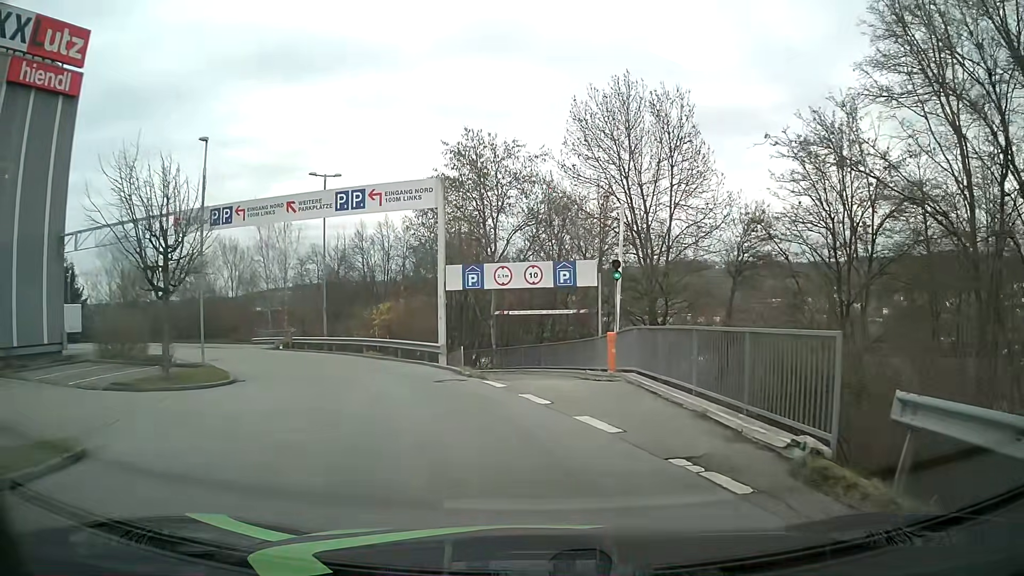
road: service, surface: asphalt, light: Day
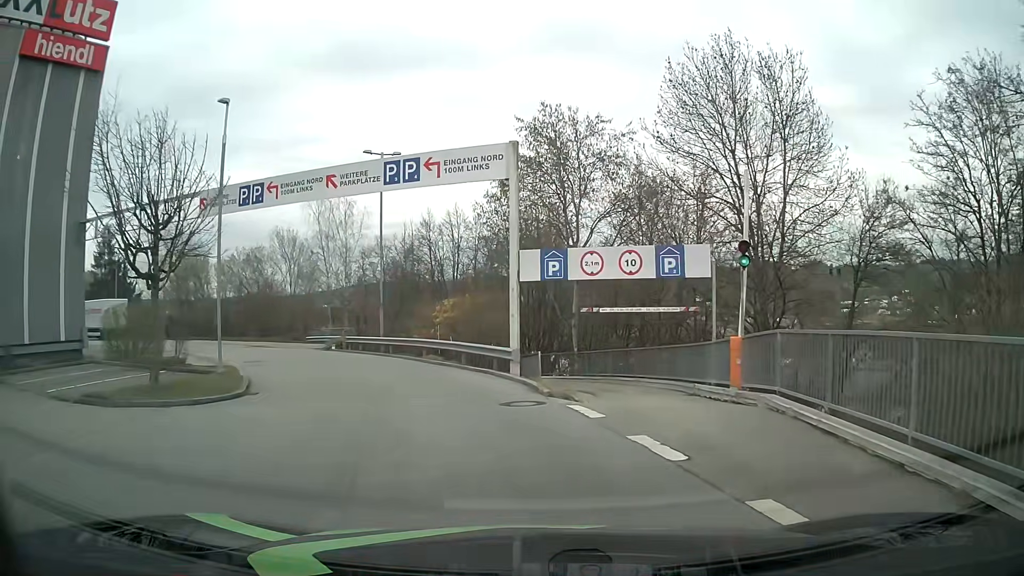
(-0.3, +4.5) m; -6°
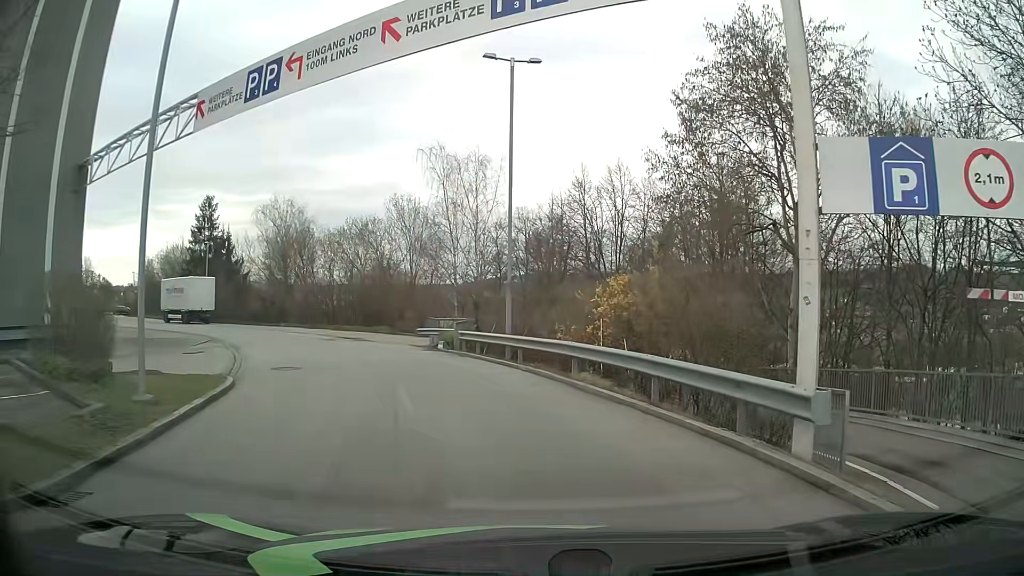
(-1.5, +10.8) m; -15°
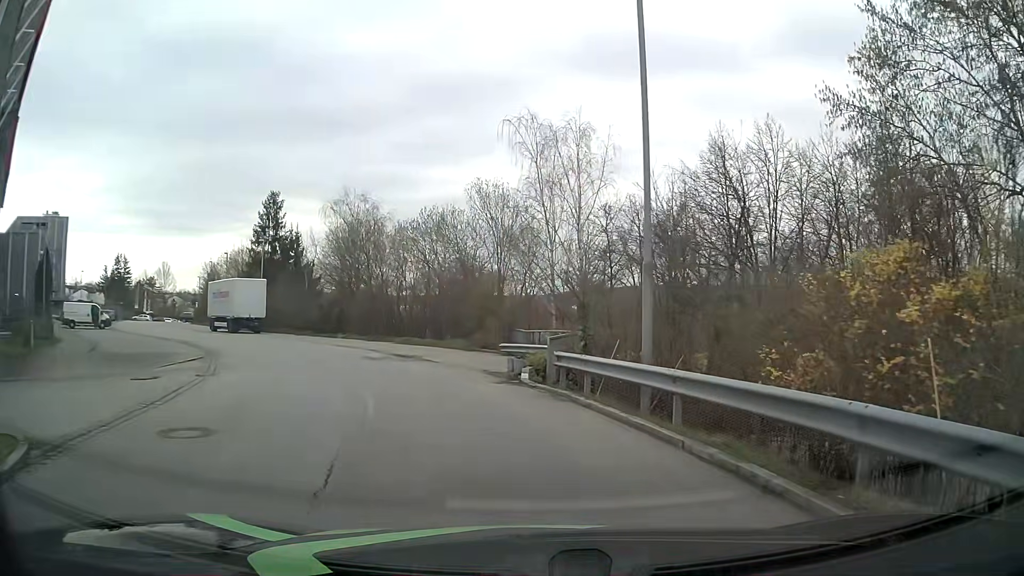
(-0.4, +9.3) m; -9°
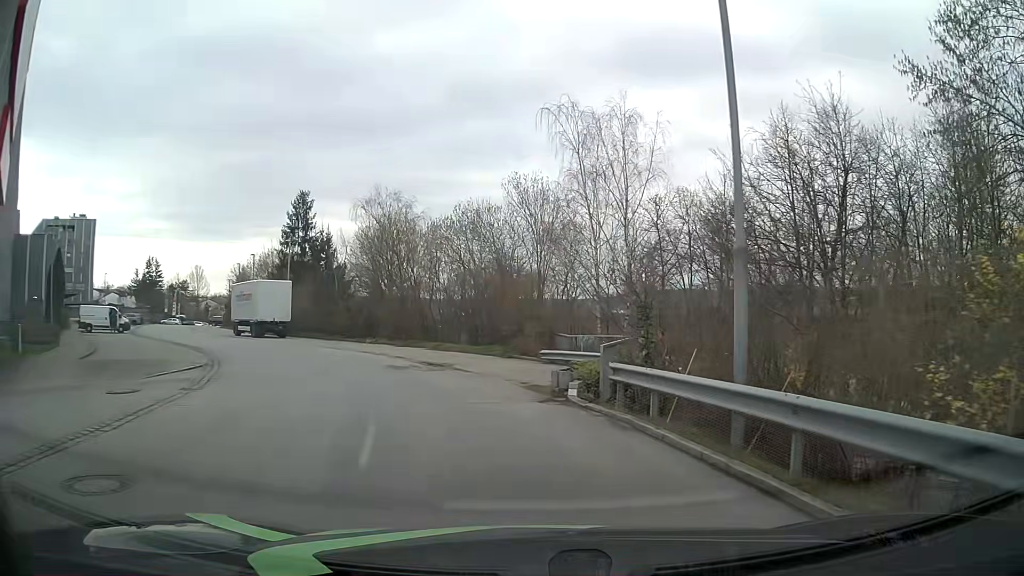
(0.0, +2.8) m; -1°
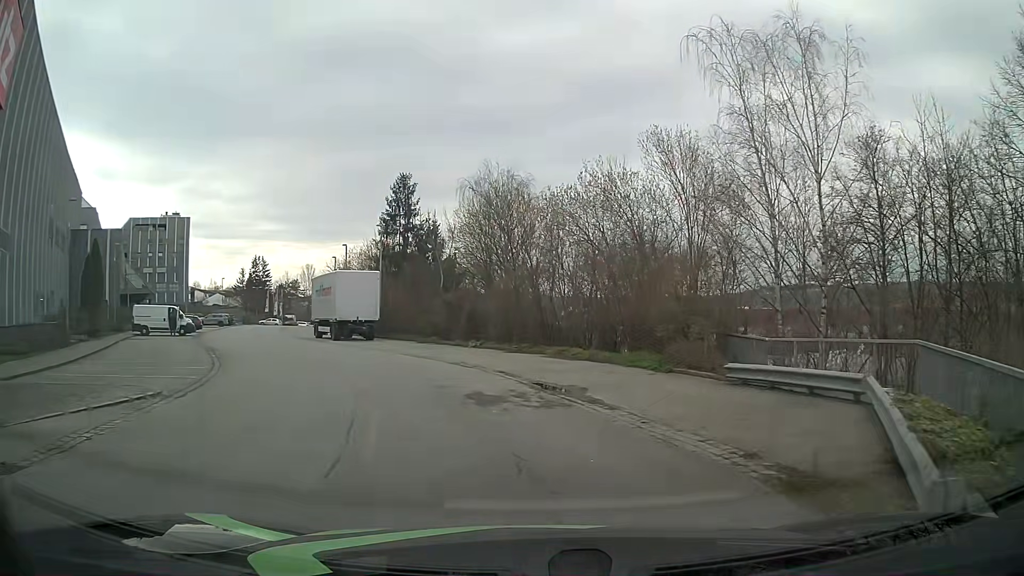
(-0.9, +8.9) m; -11°
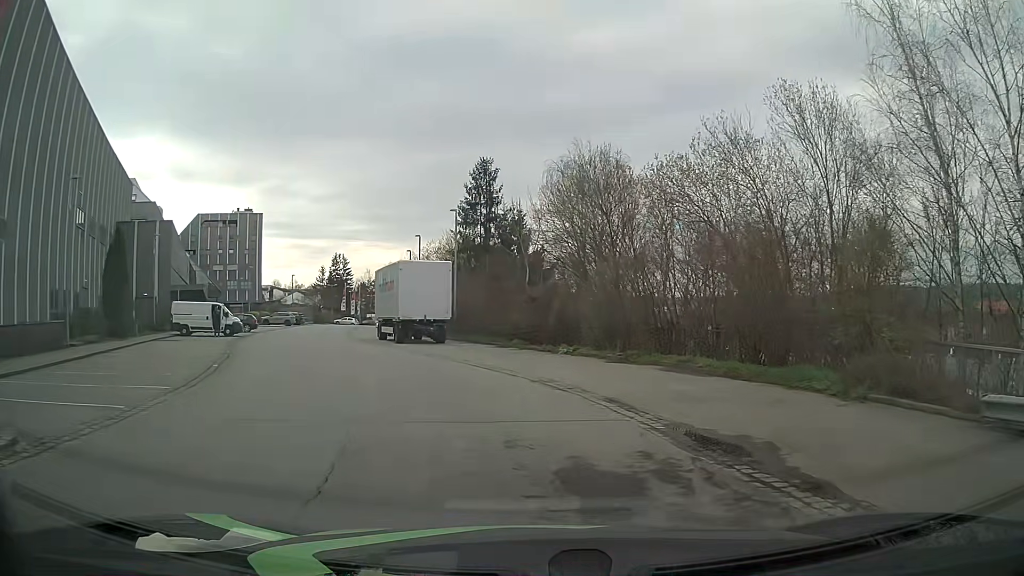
(-0.4, +6.2) m; -6°
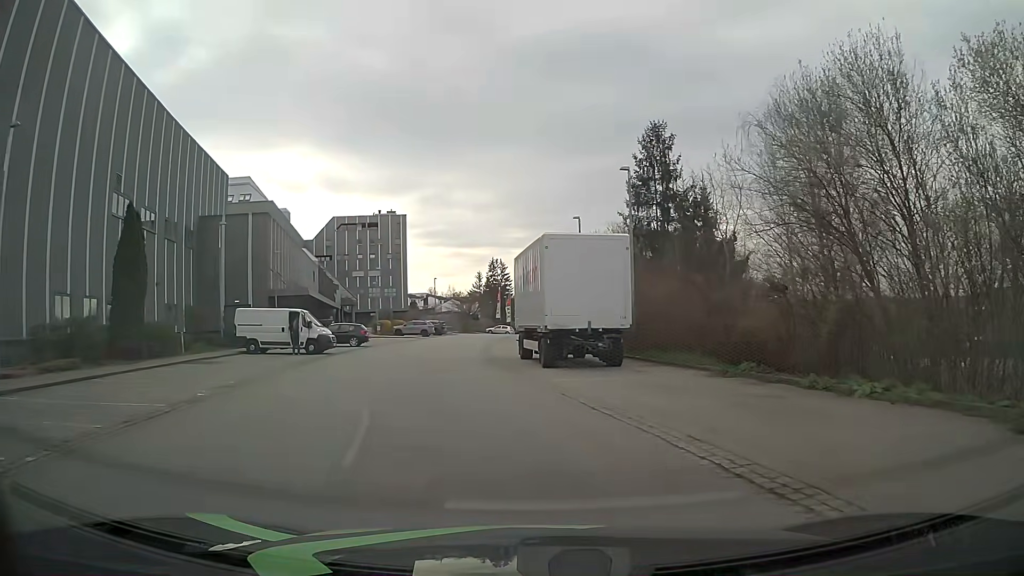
(-1.7, +12.3) m; -15°
(-1, +10) (-2, +20) (-4, +30) (-5, +40) (-5, +50) (-5, +60) (-4, +70) (-3, +80) (-1, +89) (+3, +99) m
